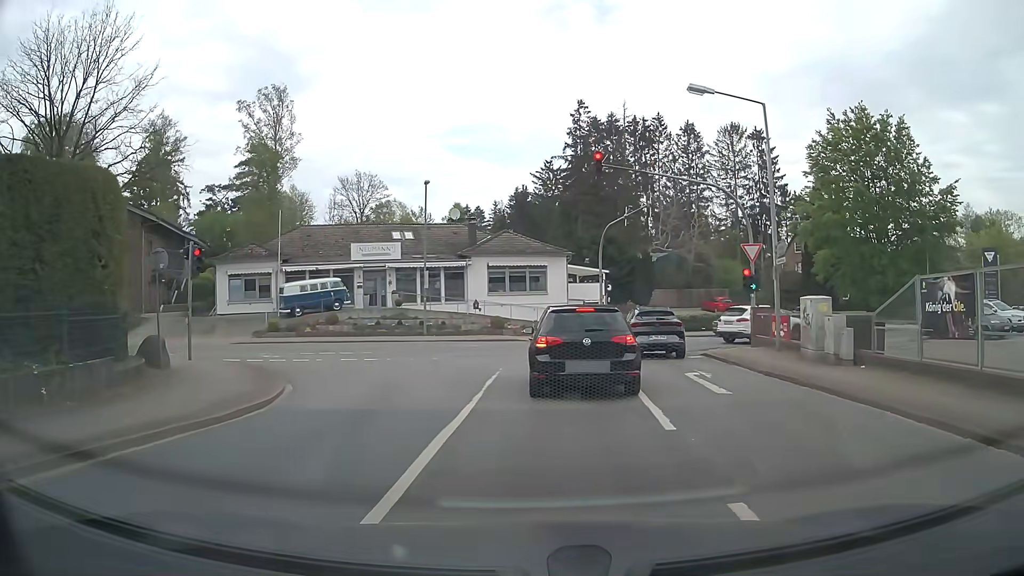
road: tertiary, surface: asphalt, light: Day
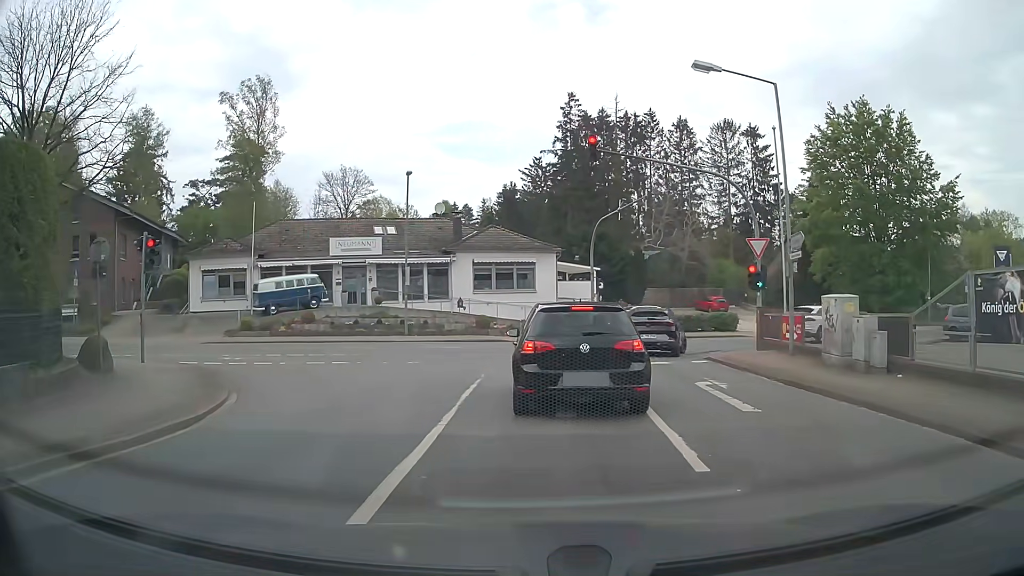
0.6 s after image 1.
(0.0, +2.0) m; +2°
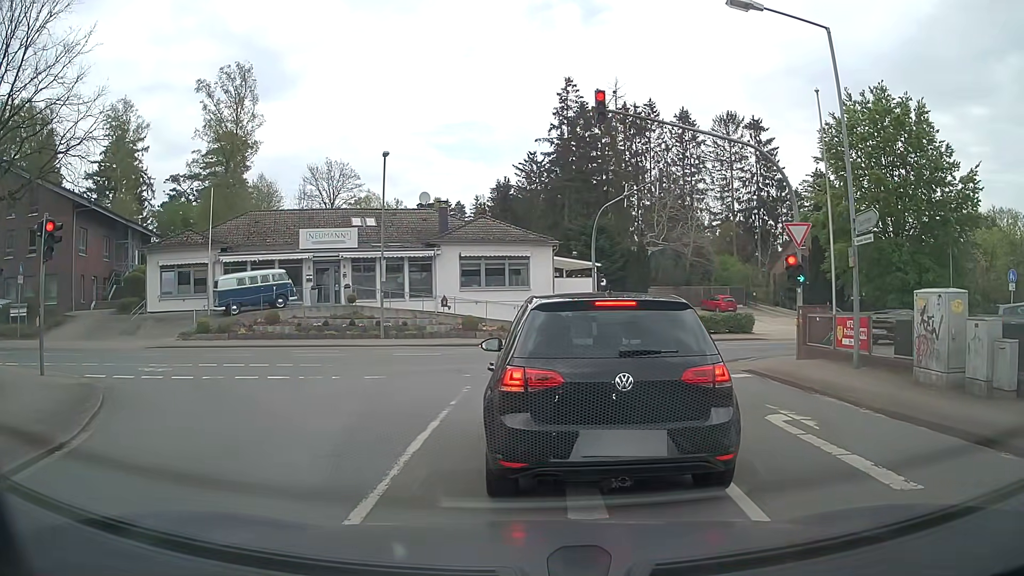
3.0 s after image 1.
(0.0, +4.0) m; 0°
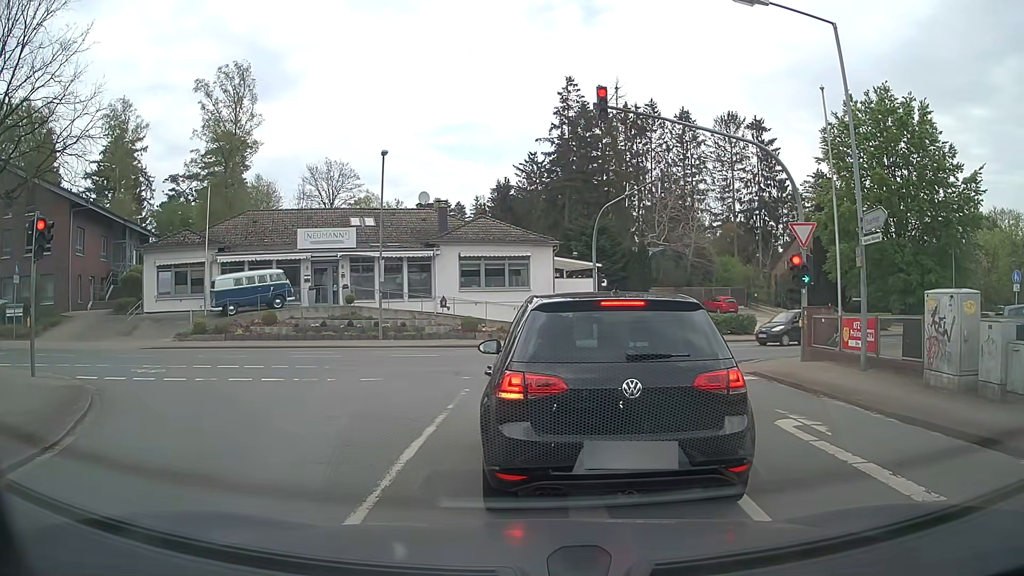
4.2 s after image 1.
(0.0, +0.4) m; 0°
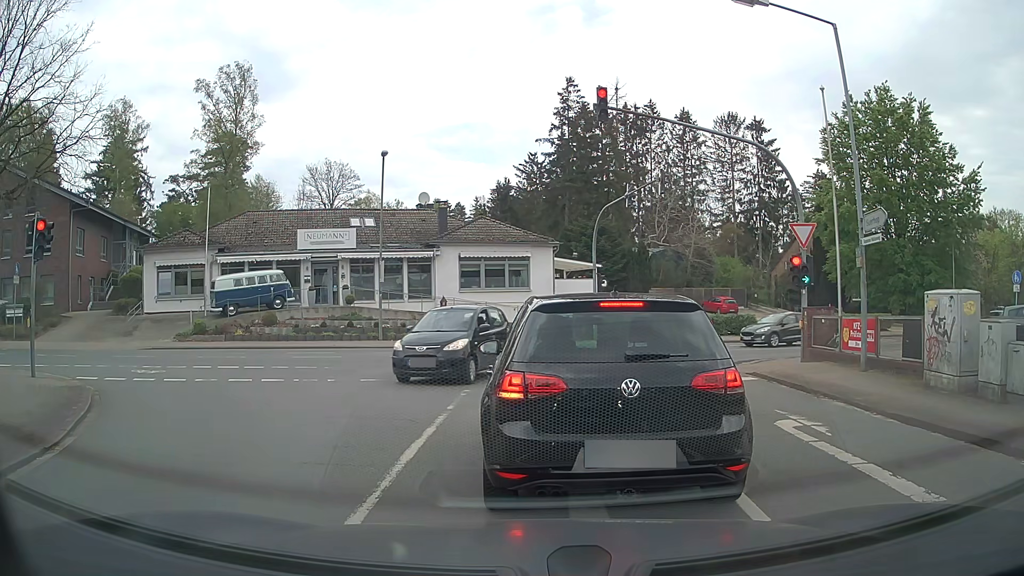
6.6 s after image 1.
(0.0, +0.1) m; 0°
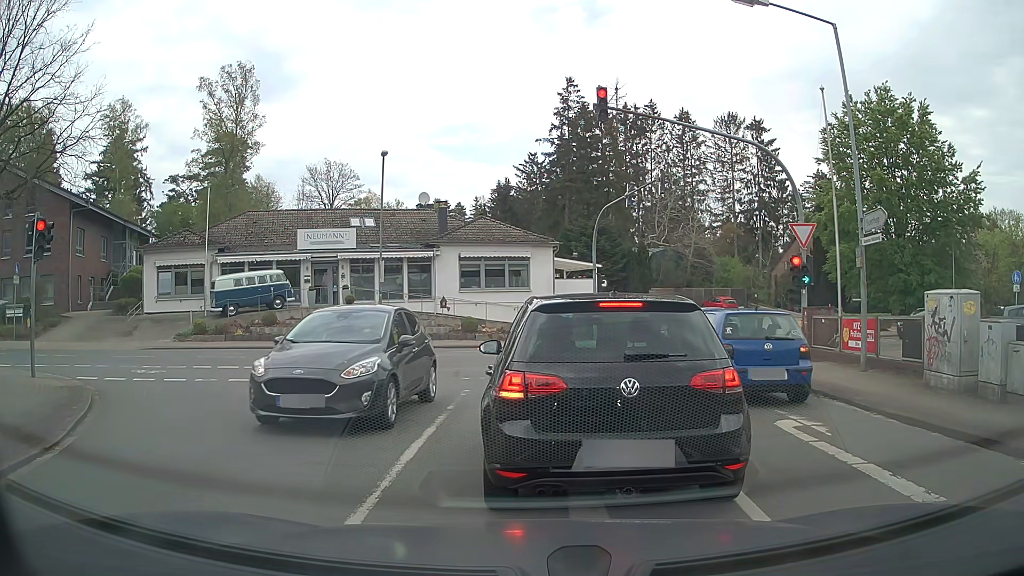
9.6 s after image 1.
(0.0, 0.0) m; 0°
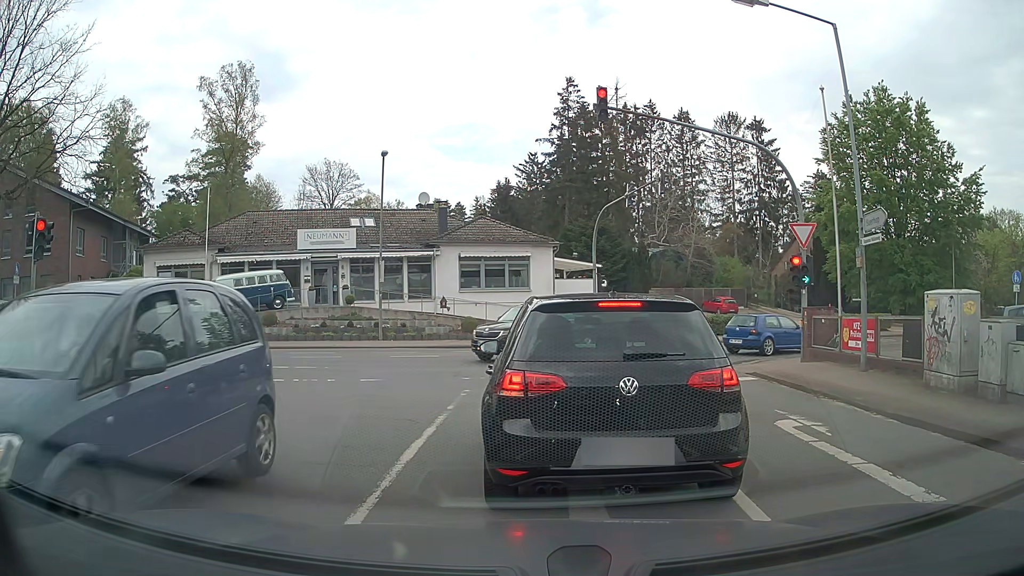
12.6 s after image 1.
(0.0, 0.0) m; 0°
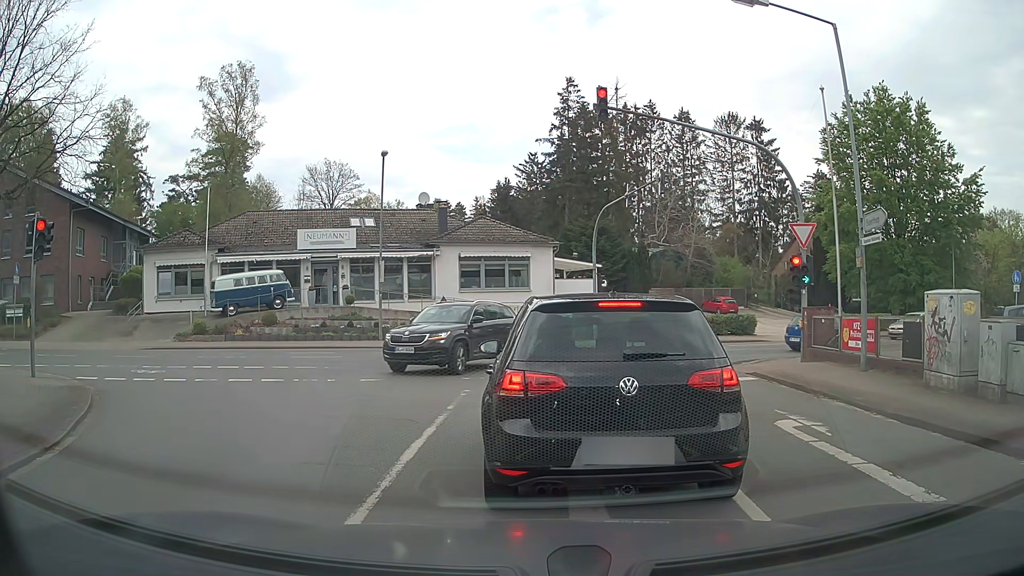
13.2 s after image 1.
(0.0, 0.0) m; 0°
(0, +10) (-4, +19) (-13, +22) (-23, +19) (-32, +15) (-42, +12) (-51, +8) (-60, +5) (-70, +1) (-79, -2) m
